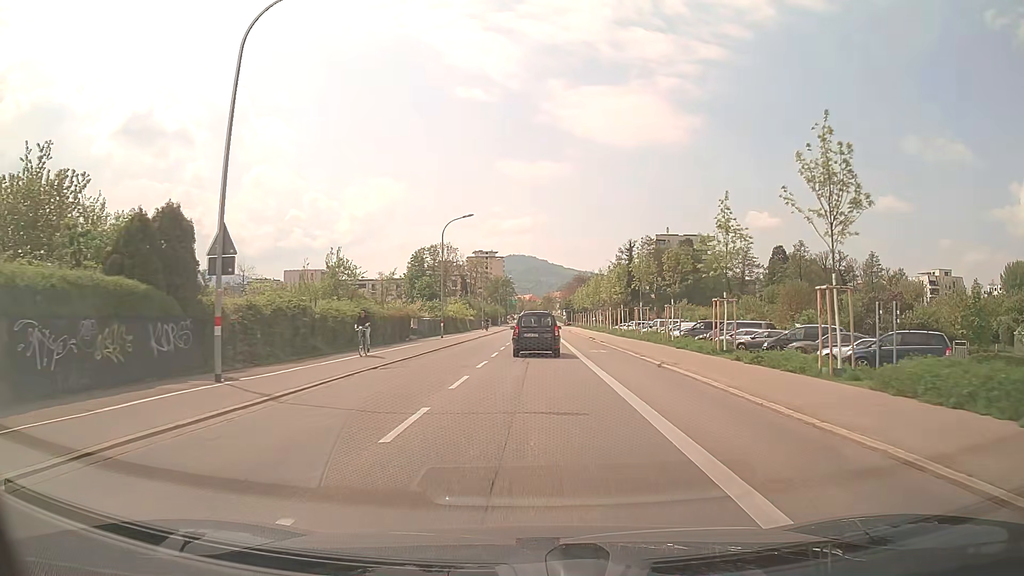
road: secondary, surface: asphalt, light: Day
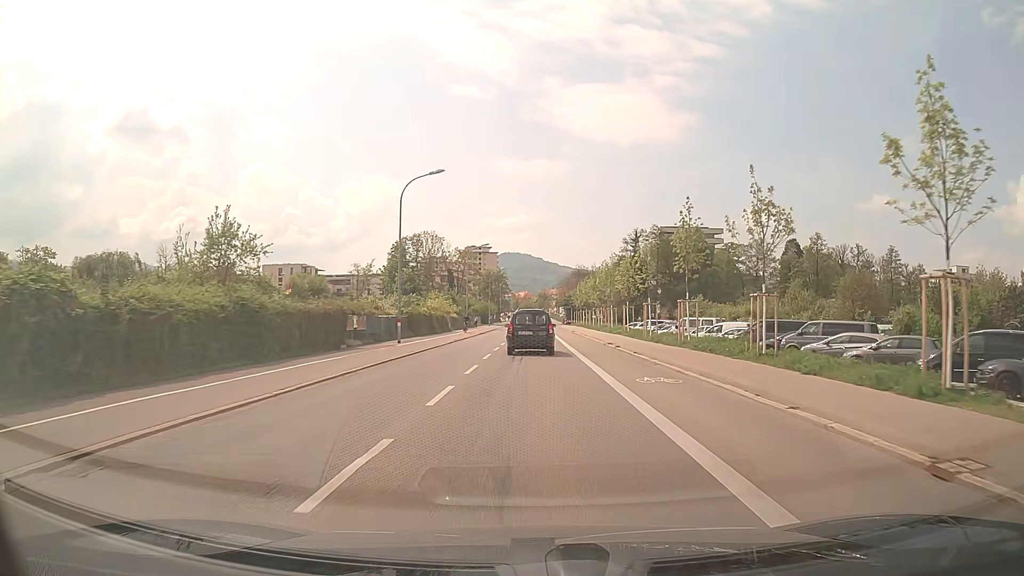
(0.0, +14.8) m; 0°
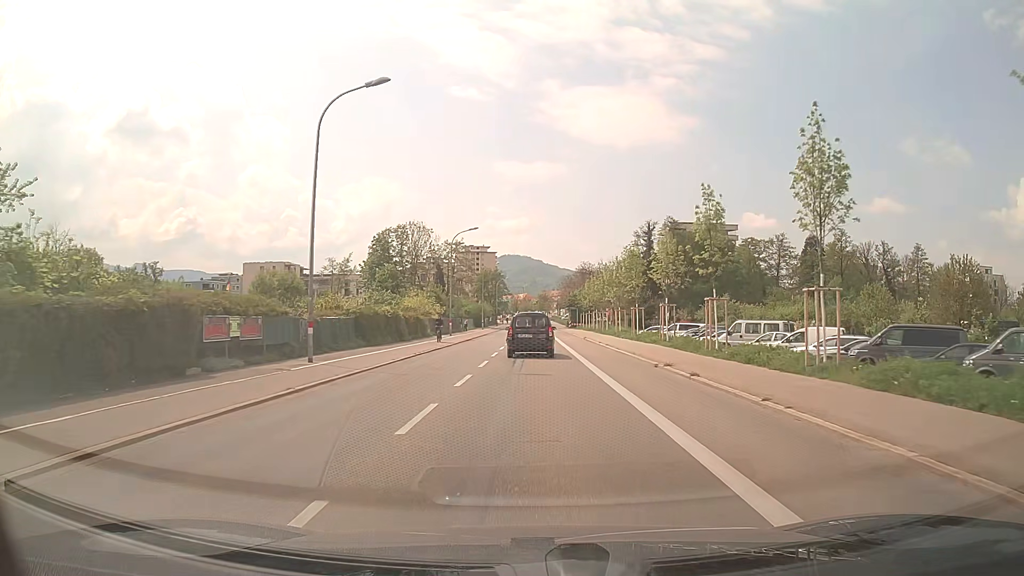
(0.0, +14.6) m; 0°
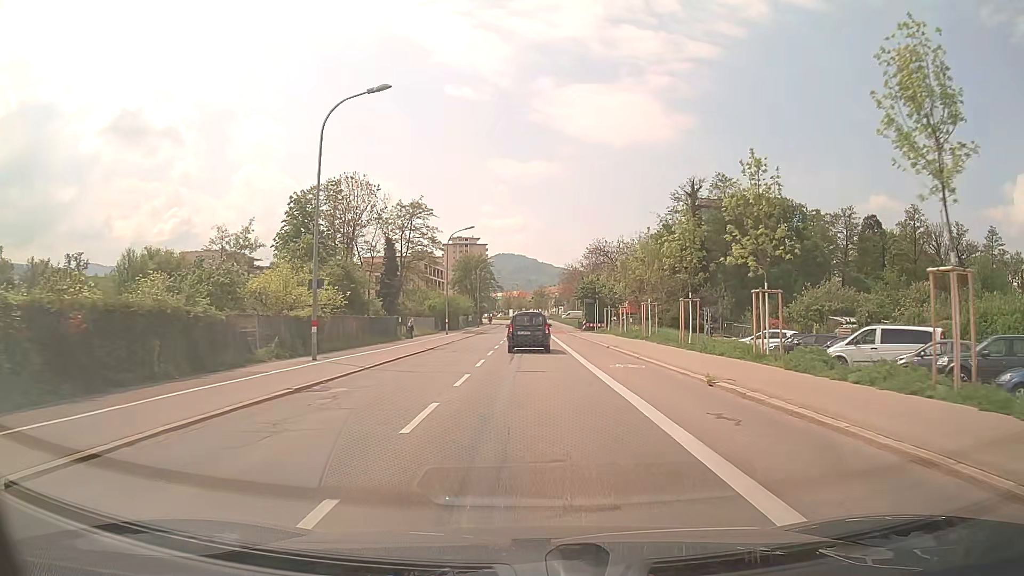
(+0.2, +36.0) m; +1°
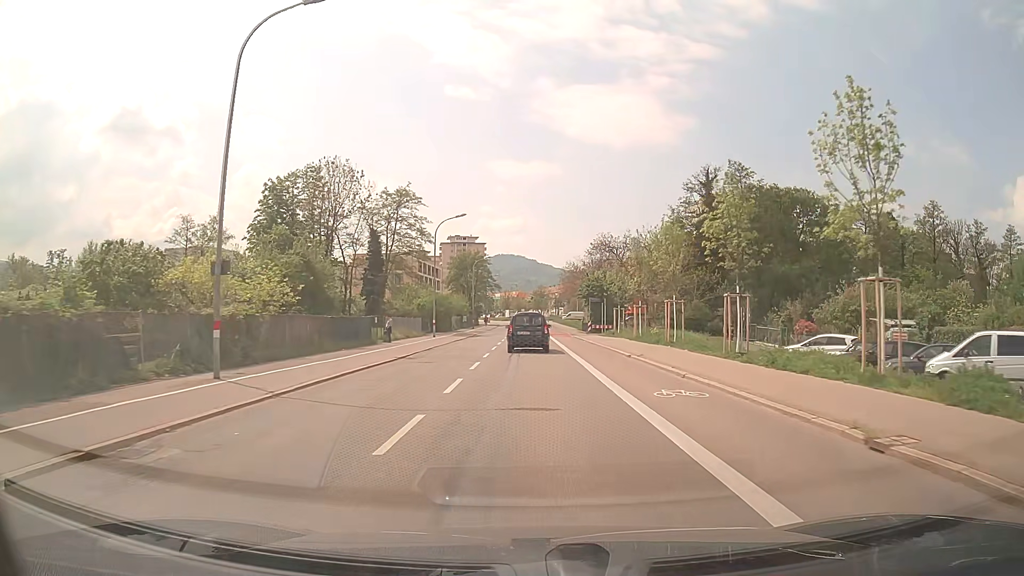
(0.0, +7.3) m; 0°
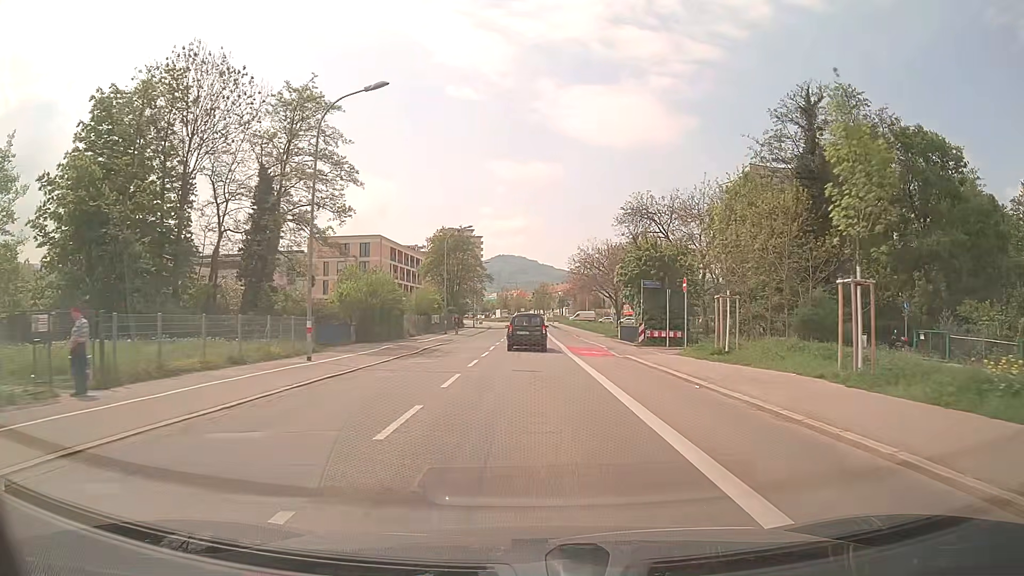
(0.0, +29.4) m; 0°
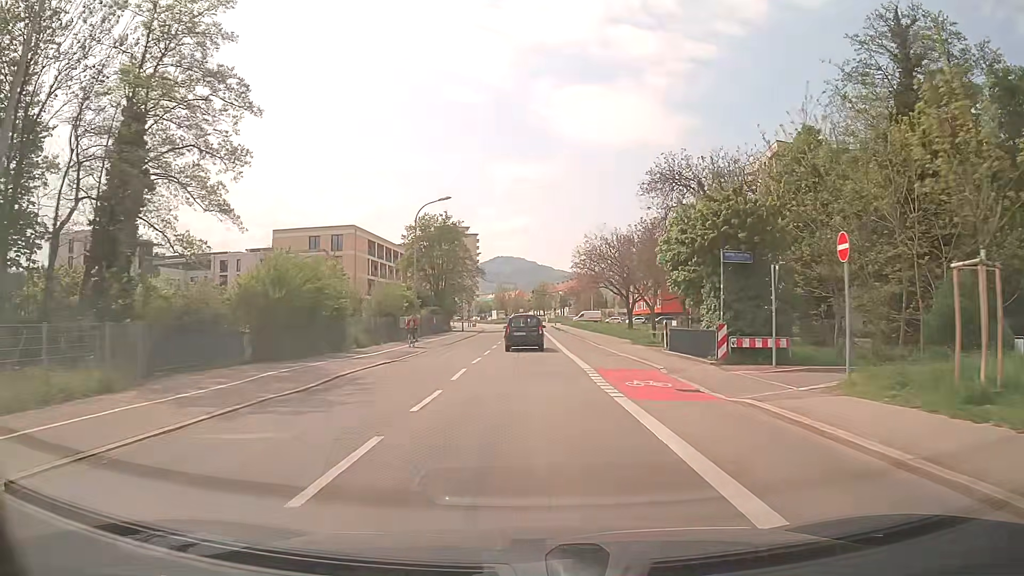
(+0.1, +14.7) m; 0°
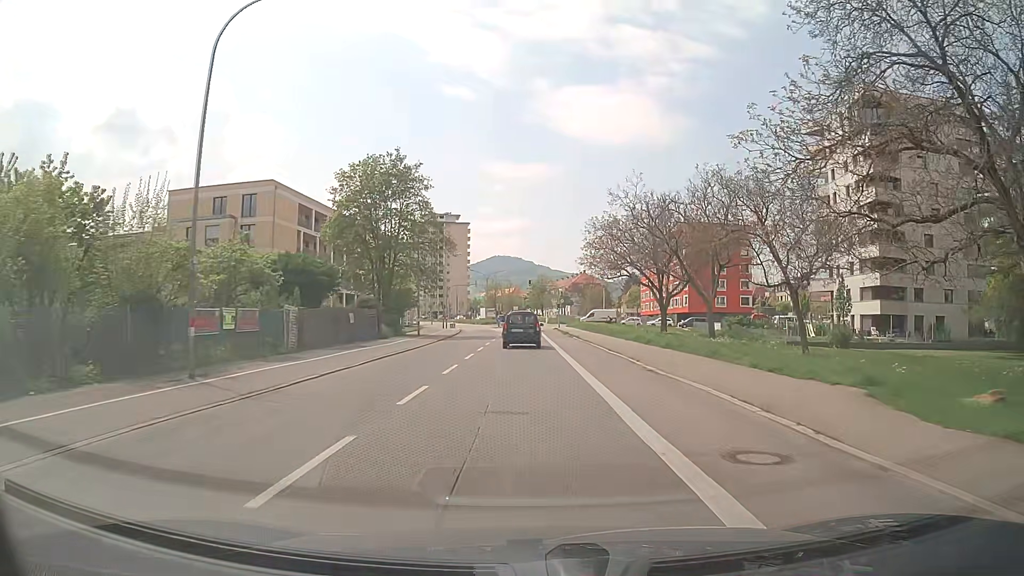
(0.0, +29.2) m; 0°
(0, +10) (0, +20) (0, +30) (0, +40) (0, +50) (0, +60) (-1, +70) (-1, +80) (-1, +90) (-1, +100) m
